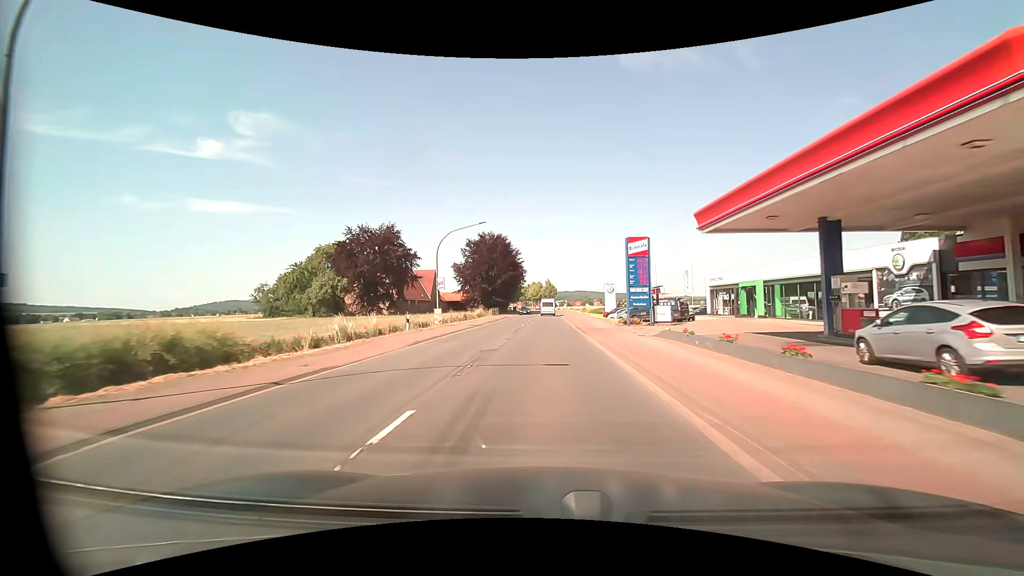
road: primary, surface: asphalt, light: Day
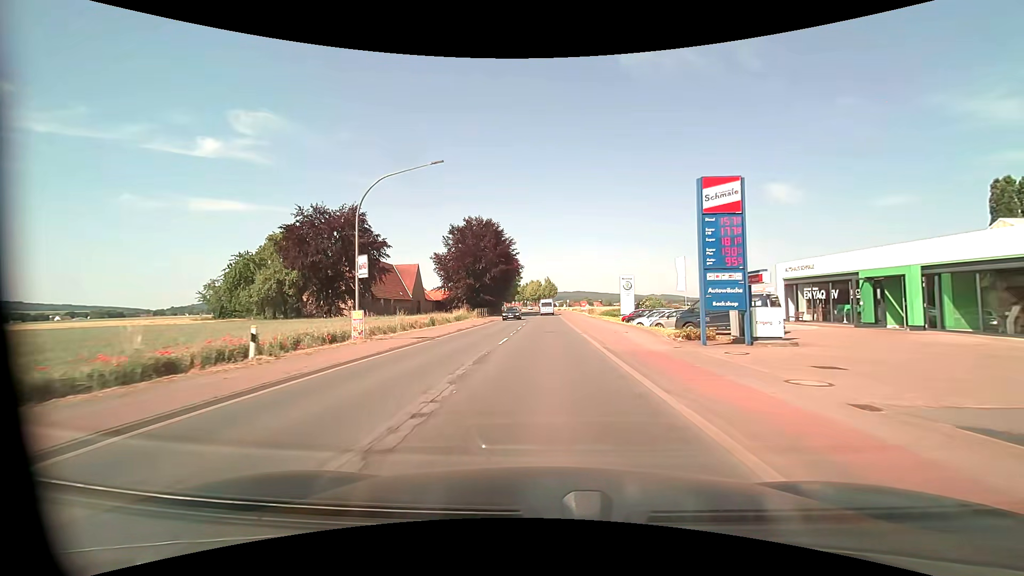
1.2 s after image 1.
(0.0, +15.8) m; 0°
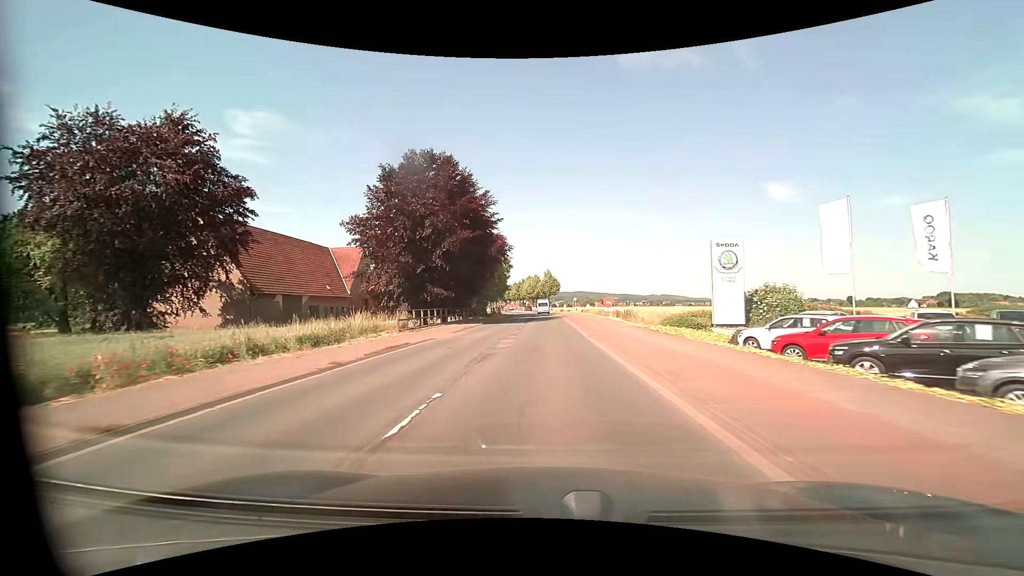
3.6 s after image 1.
(+0.1, +31.7) m; 0°
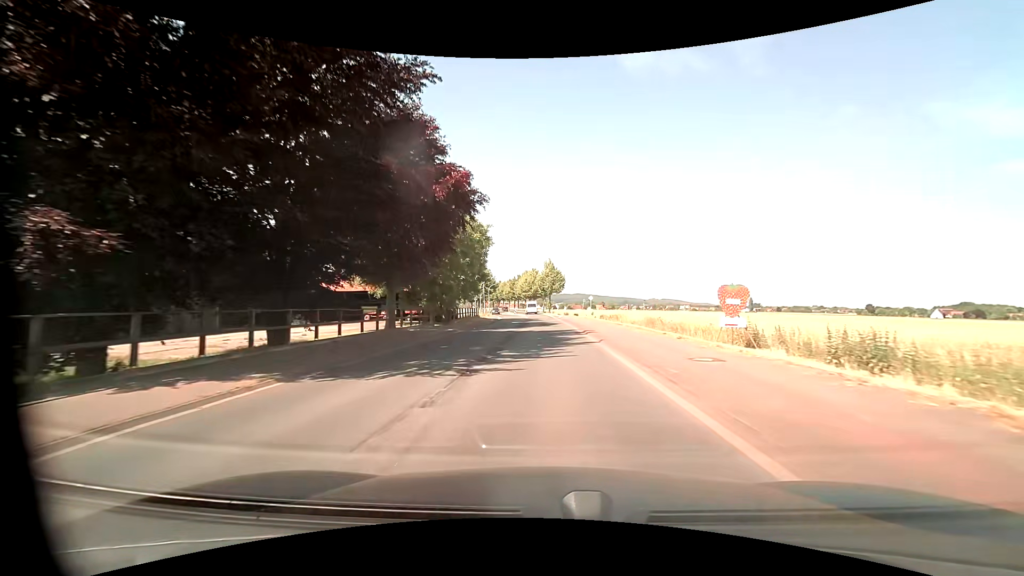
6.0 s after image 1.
(0.0, +31.6) m; 0°
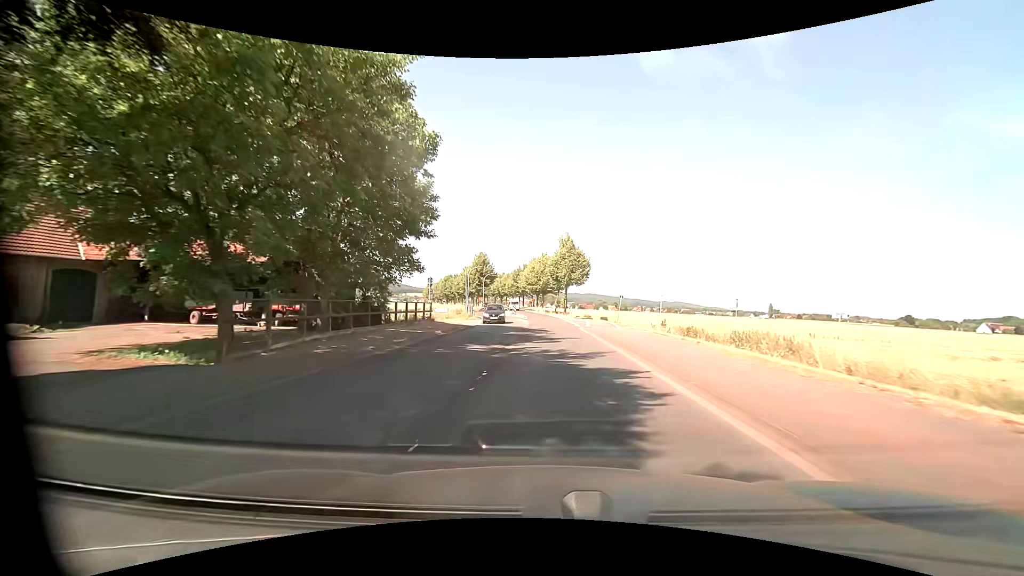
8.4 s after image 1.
(-0.2, +31.6) m; -1°
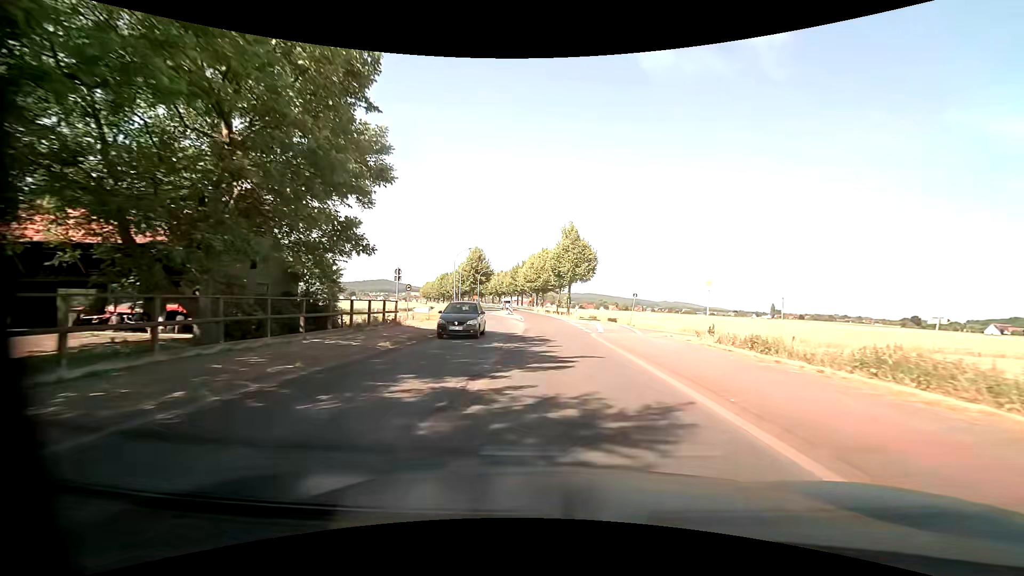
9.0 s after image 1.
(0.0, +7.9) m; 0°
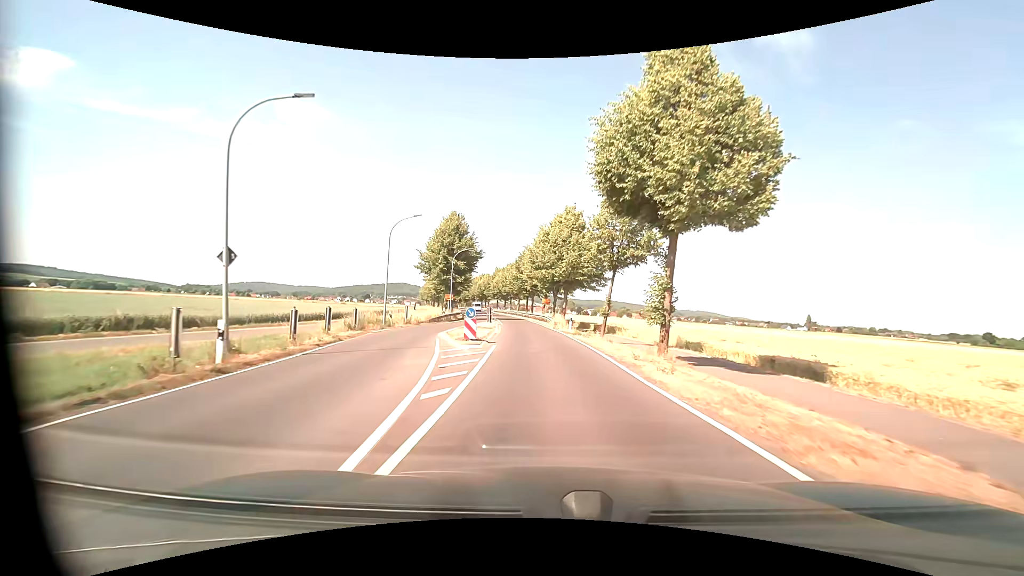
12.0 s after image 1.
(-0.3, +39.5) m; -2°
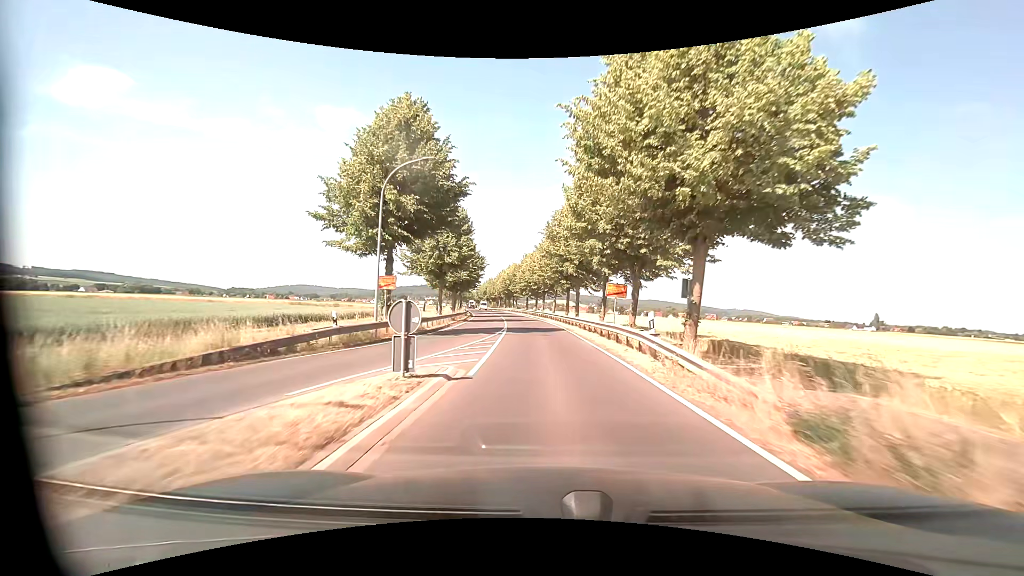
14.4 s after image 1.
(-1.2, +31.7) m; -4°
(0, +10) (0, +20) (-1, +30) (-1, +40) (-2, +50) (-3, +60) (-4, +70) (-6, +80) (-7, +90) (-9, +99) m
